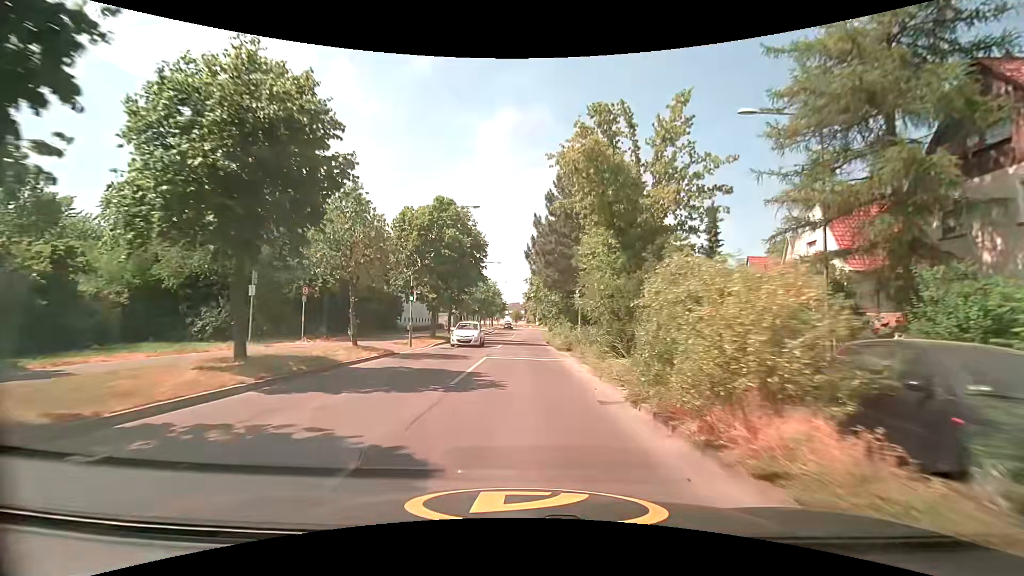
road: tertiary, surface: asphalt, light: Day
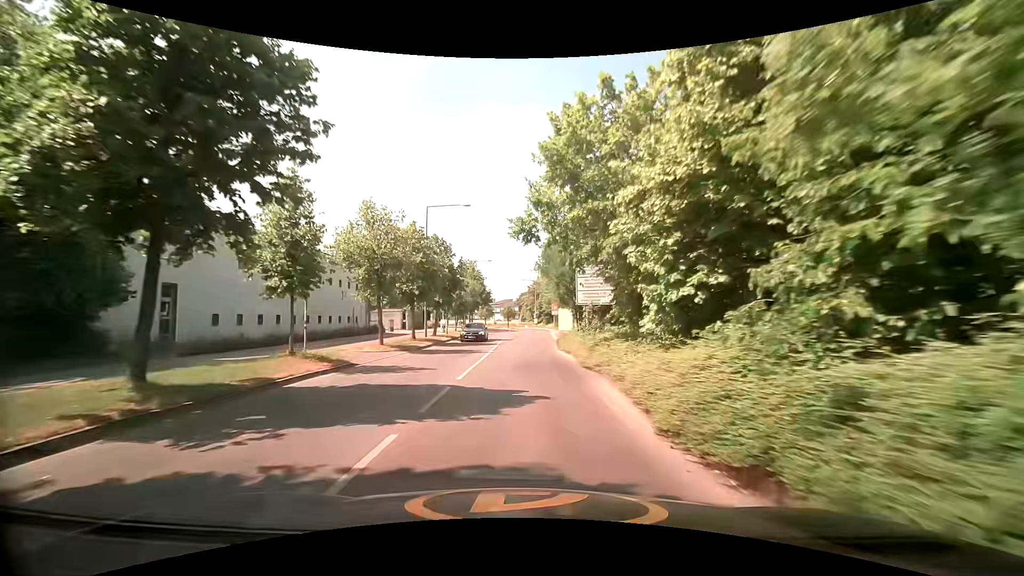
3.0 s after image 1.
(-0.1, +35.2) m; +1°
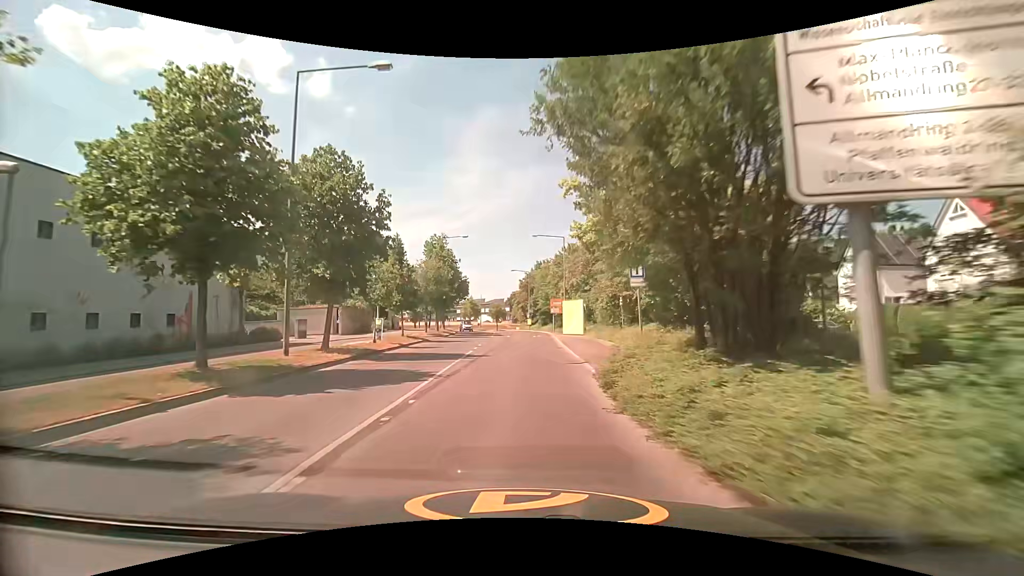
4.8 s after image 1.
(0.0, +20.9) m; 0°
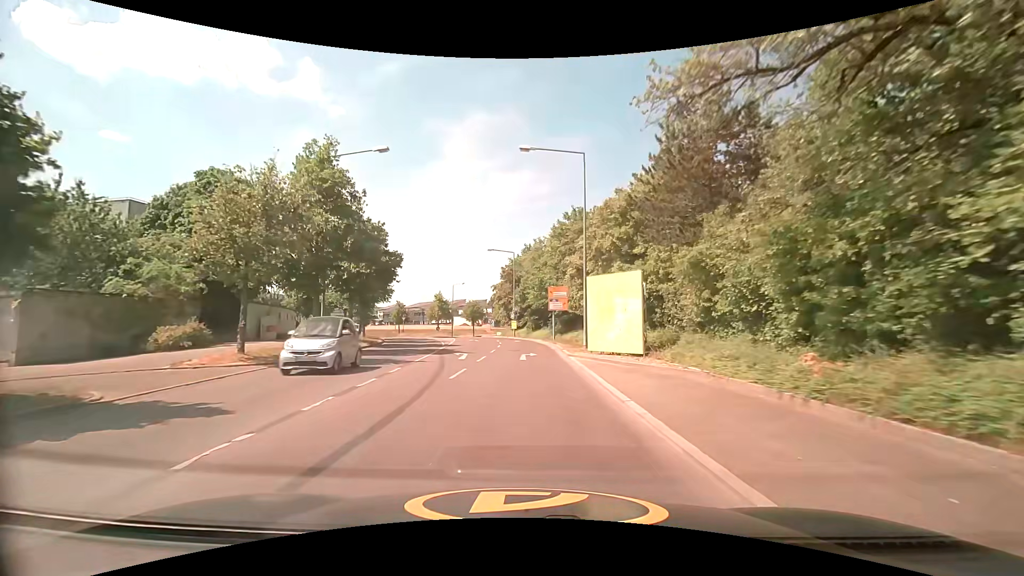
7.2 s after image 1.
(+0.6, +27.0) m; +2°
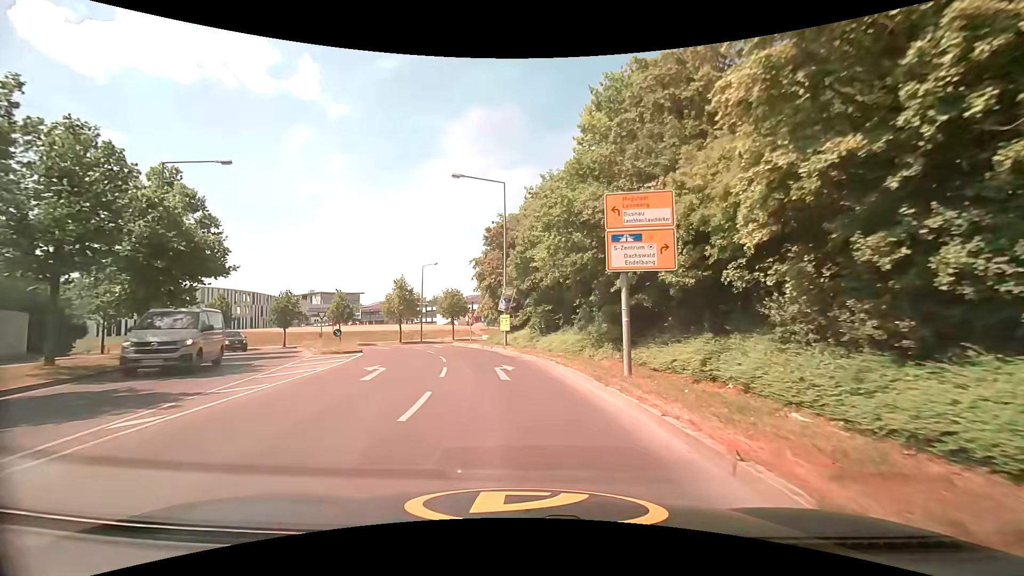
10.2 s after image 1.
(0.0, +29.0) m; +1°
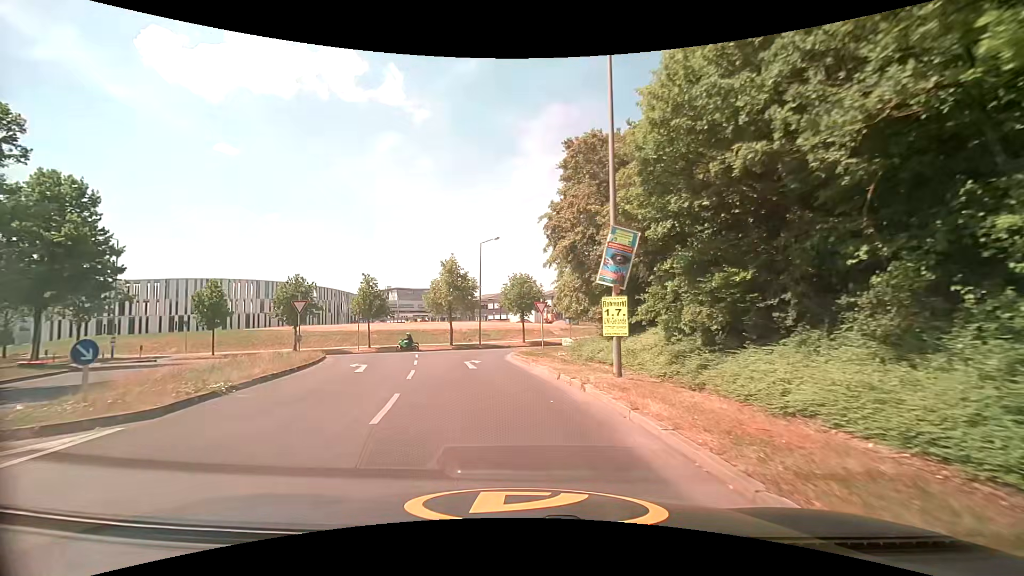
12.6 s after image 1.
(-1.3, +18.2) m; -10°
